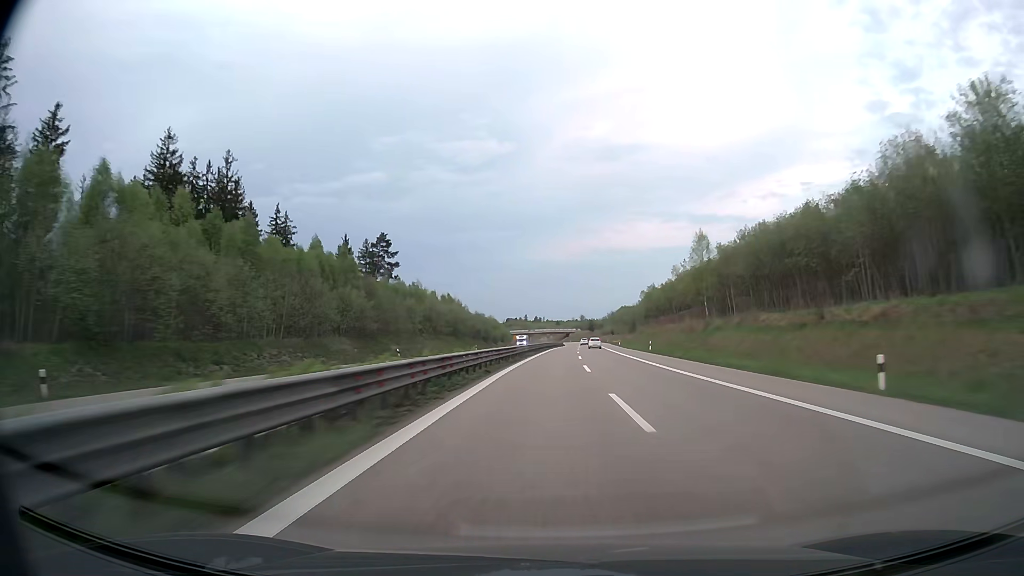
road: trunk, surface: asphalt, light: Day
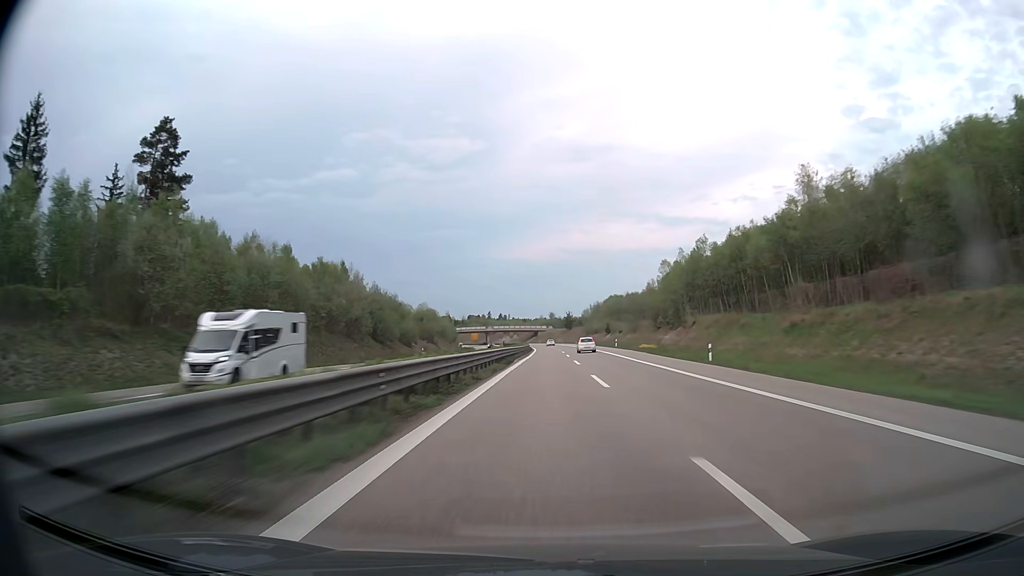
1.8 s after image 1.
(+2.2, +80.3) m; +3°
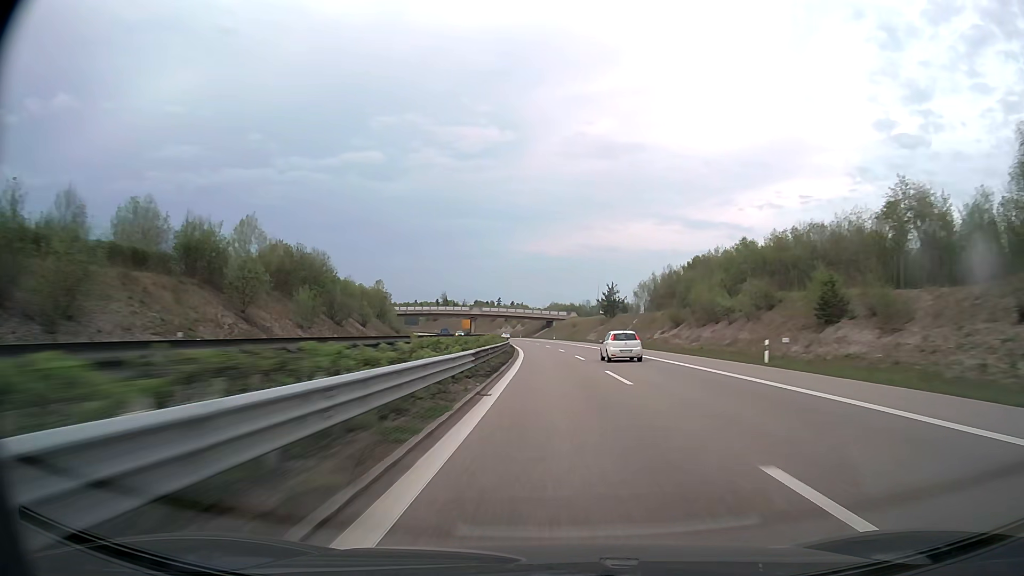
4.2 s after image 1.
(-0.6, +107.8) m; -1°
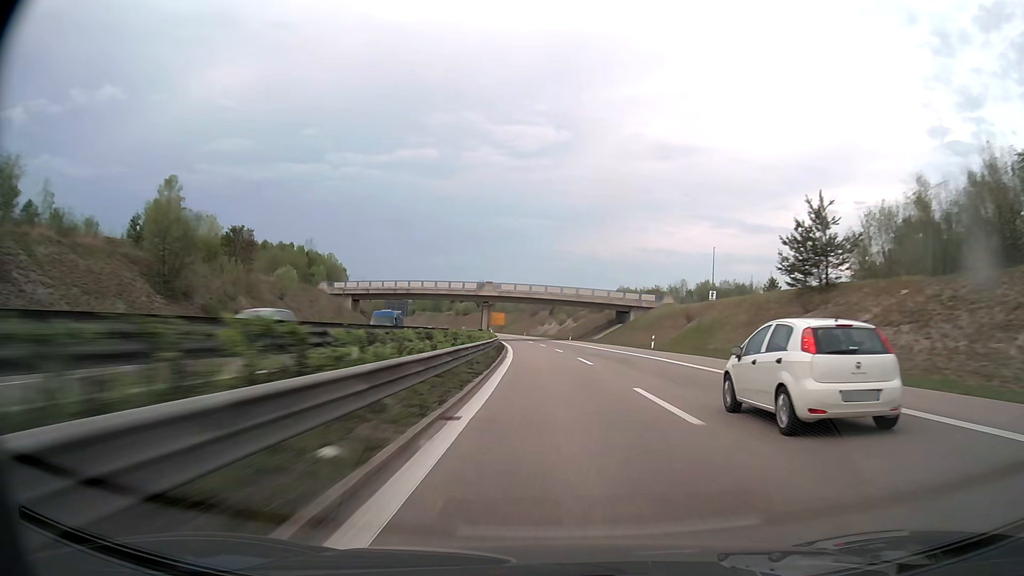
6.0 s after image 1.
(-2.3, +79.8) m; -4°
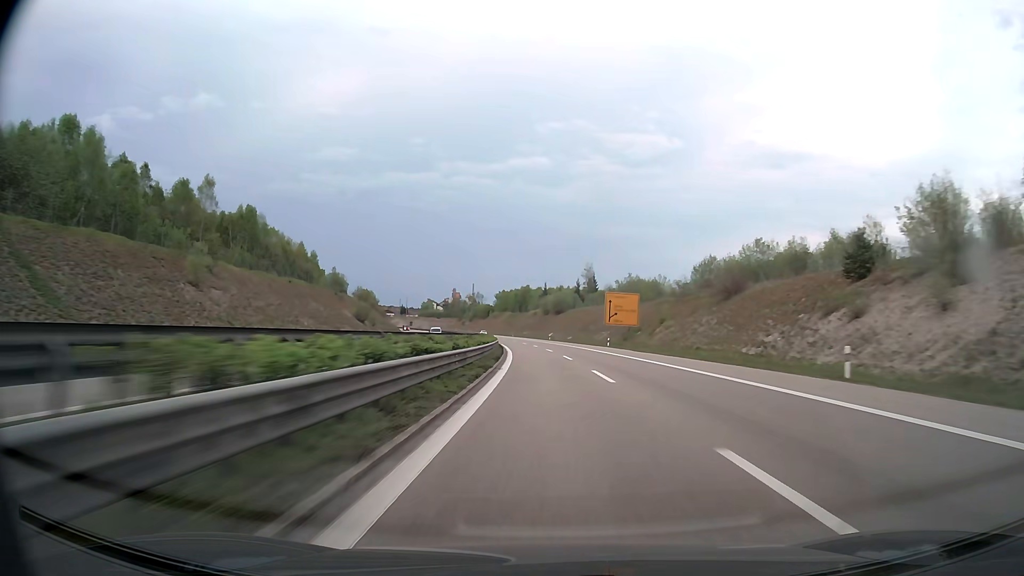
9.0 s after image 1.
(-10.8, +132.2) m; -10°
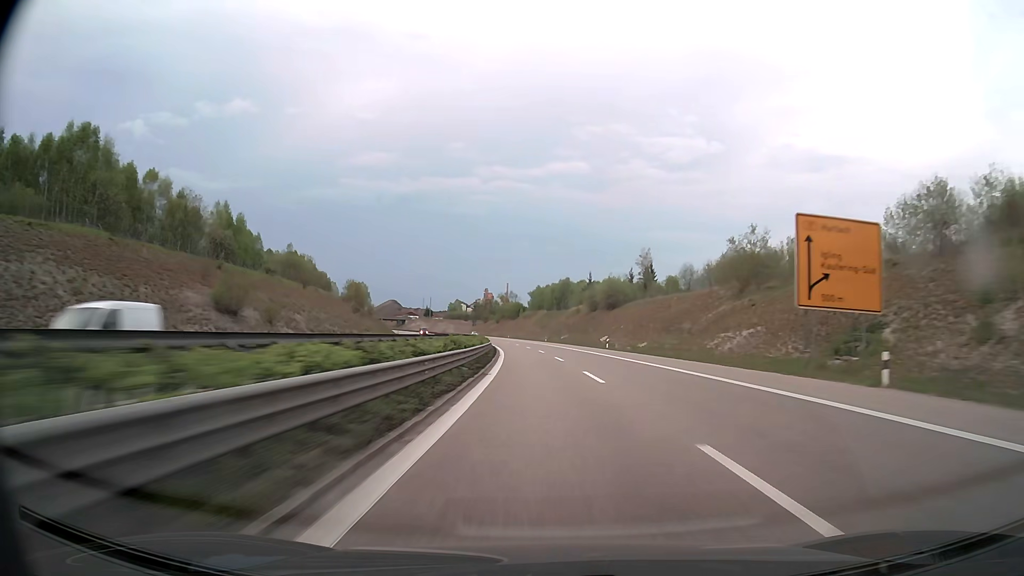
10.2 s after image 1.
(-1.7, +53.3) m; -3°
